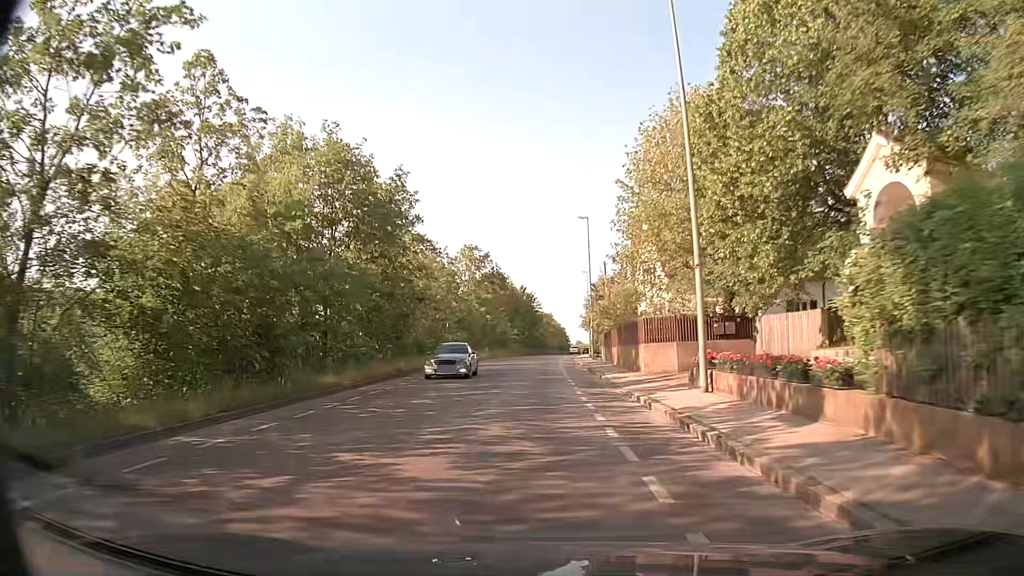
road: tertiary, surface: asphalt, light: Day
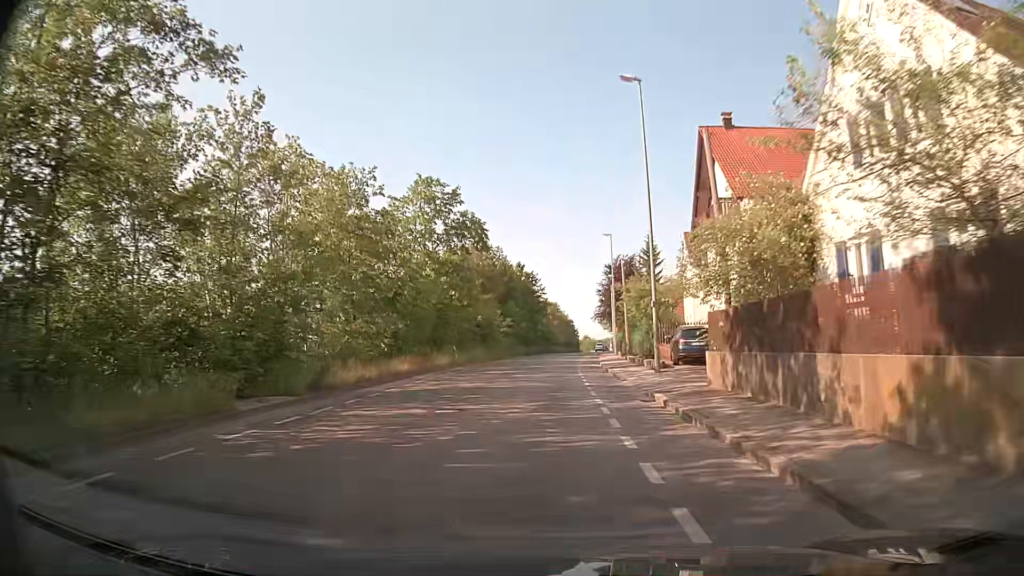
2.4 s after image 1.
(-0.2, +27.6) m; -1°
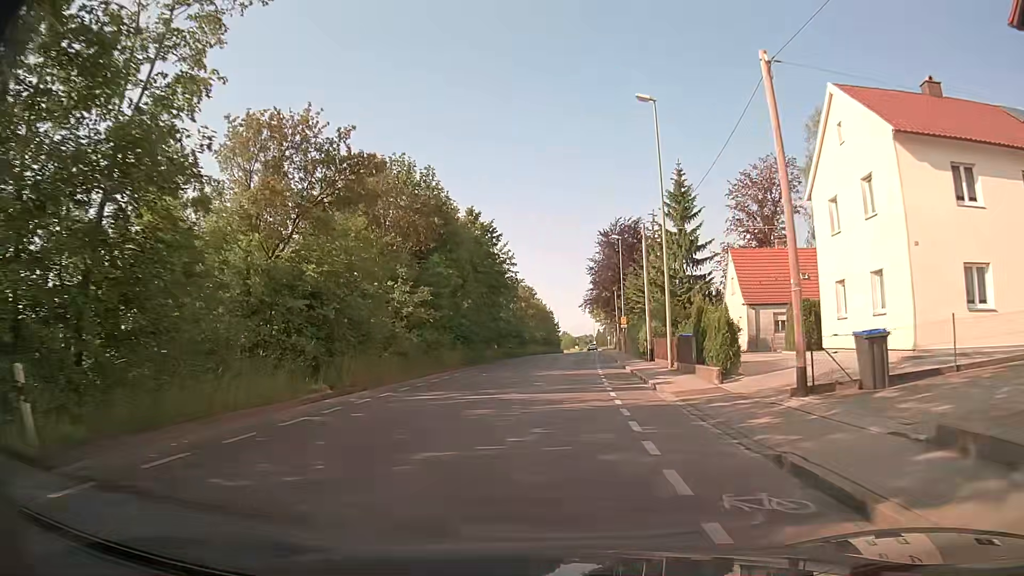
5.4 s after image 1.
(+0.6, +34.6) m; +2°
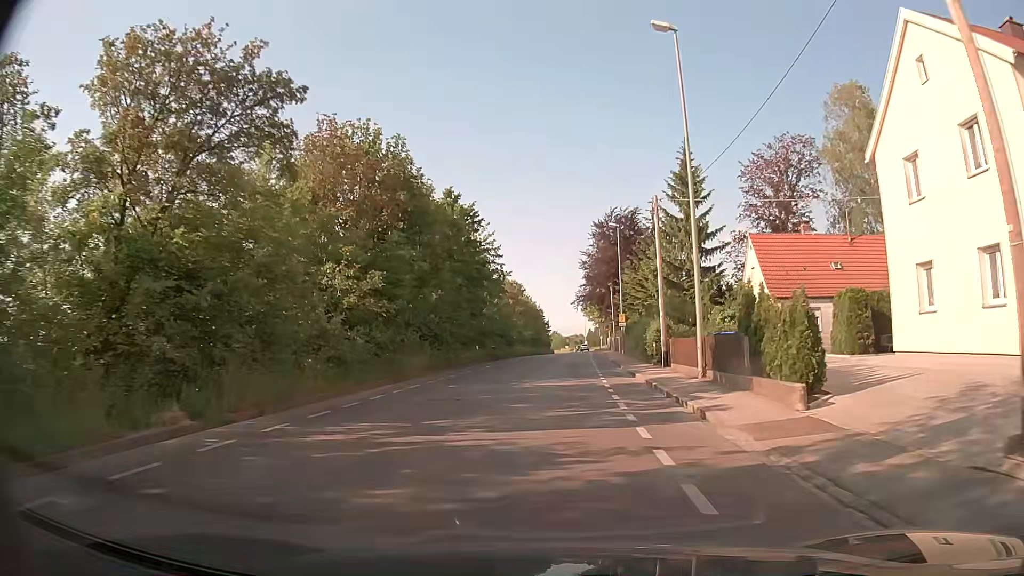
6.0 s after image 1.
(0.0, +6.7) m; +1°
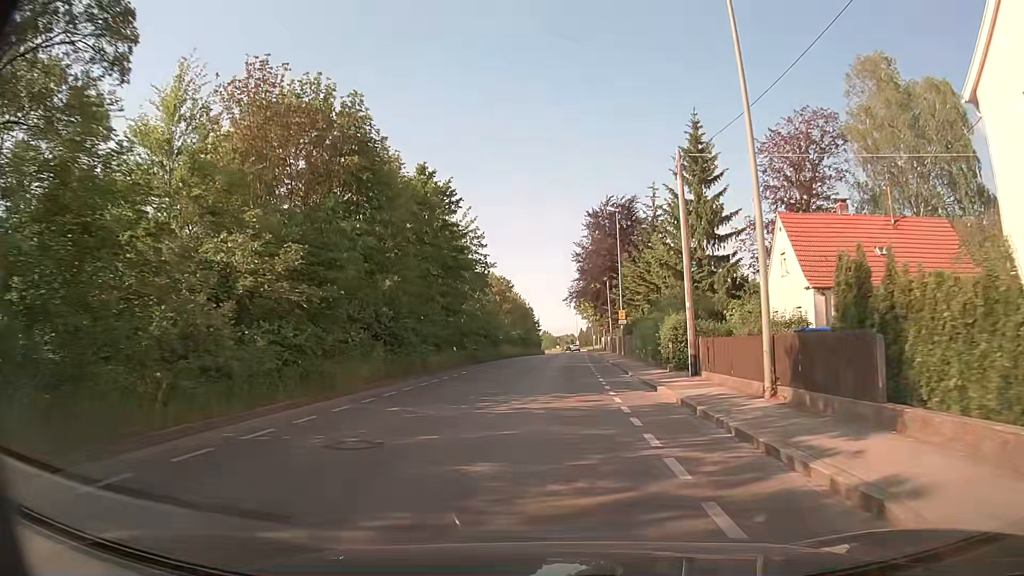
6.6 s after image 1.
(0.0, +6.6) m; +1°
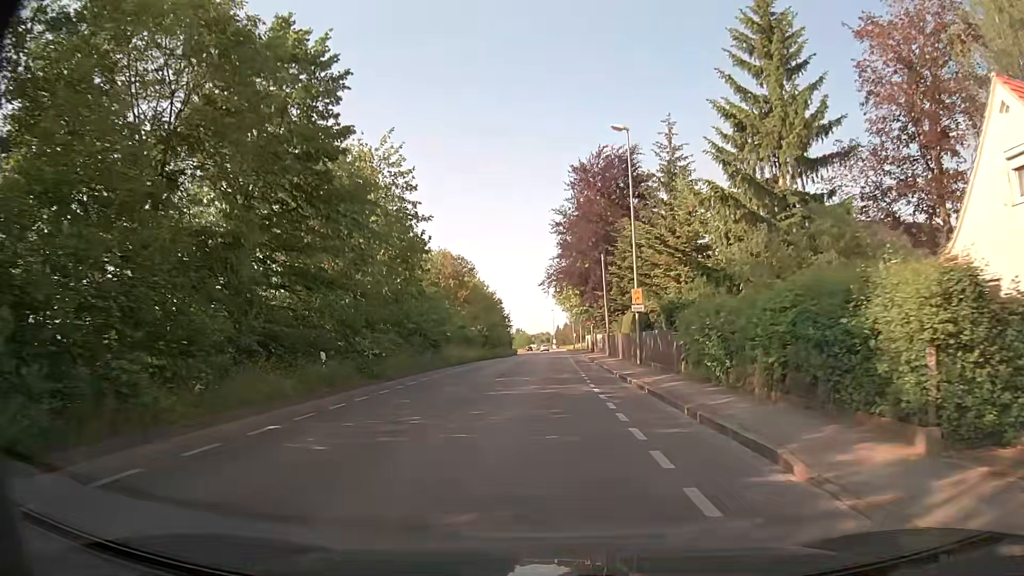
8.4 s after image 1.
(+0.4, +19.5) m; +3°
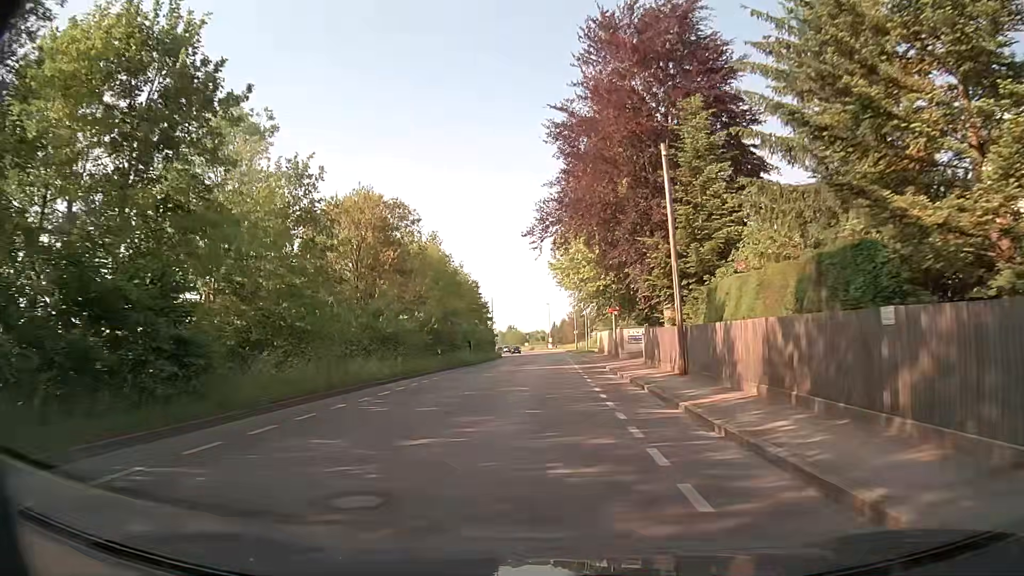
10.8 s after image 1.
(0.0, +26.0) m; 0°
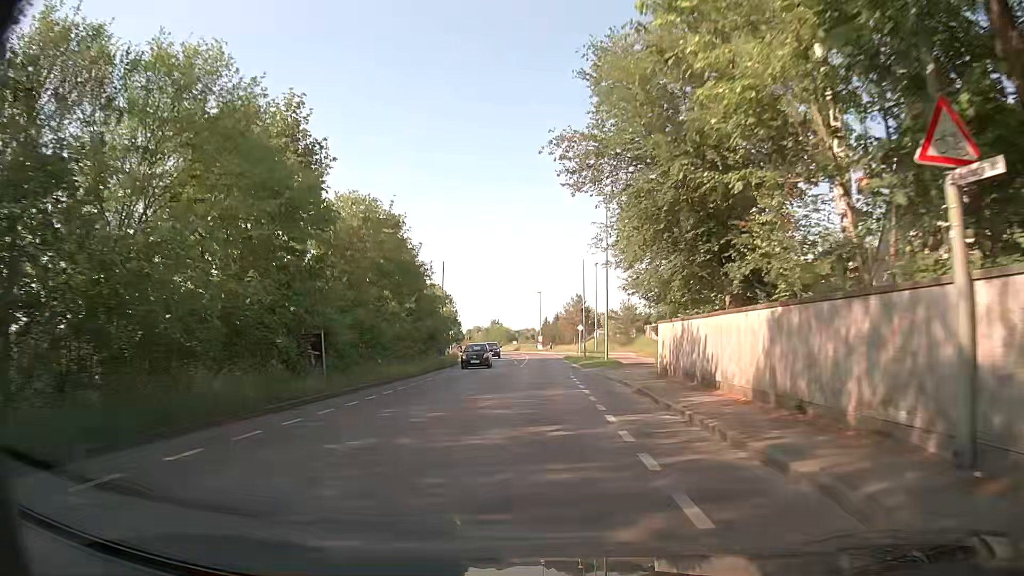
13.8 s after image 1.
(+0.3, +34.7) m; +1°
(0, +10) (0, +20) (0, +30) (0, +40) (0, +50) (0, +60) (0, +70) (-1, +80) (-1, +90) (-2, +100) m
